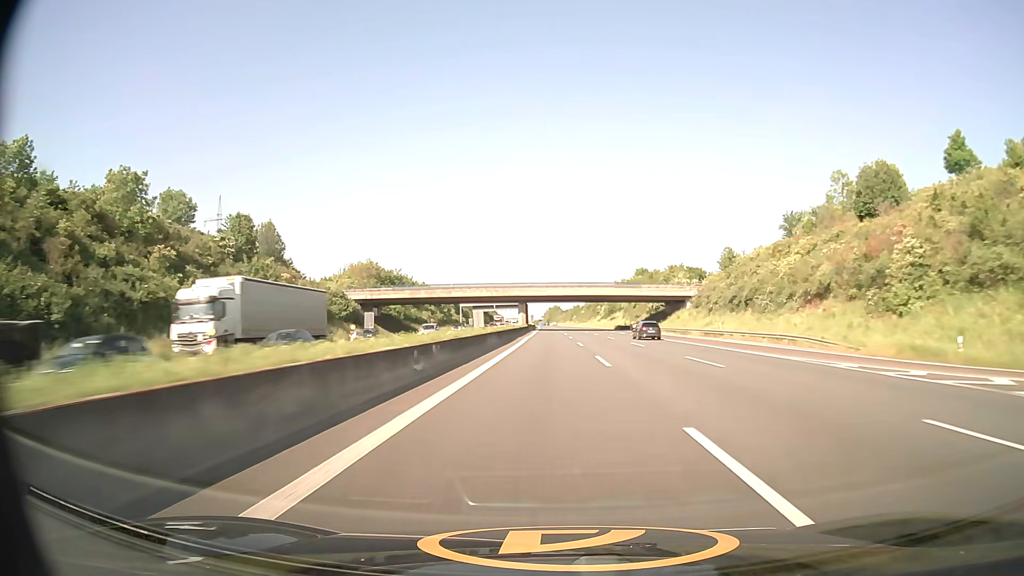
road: motorway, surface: asphalt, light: Day
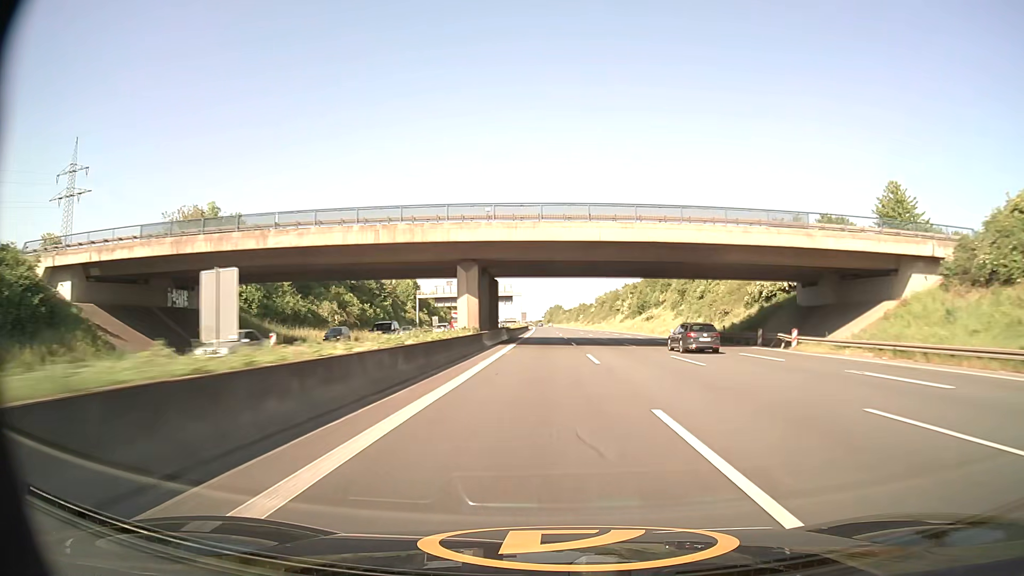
(-0.2, +69.9) m; 0°
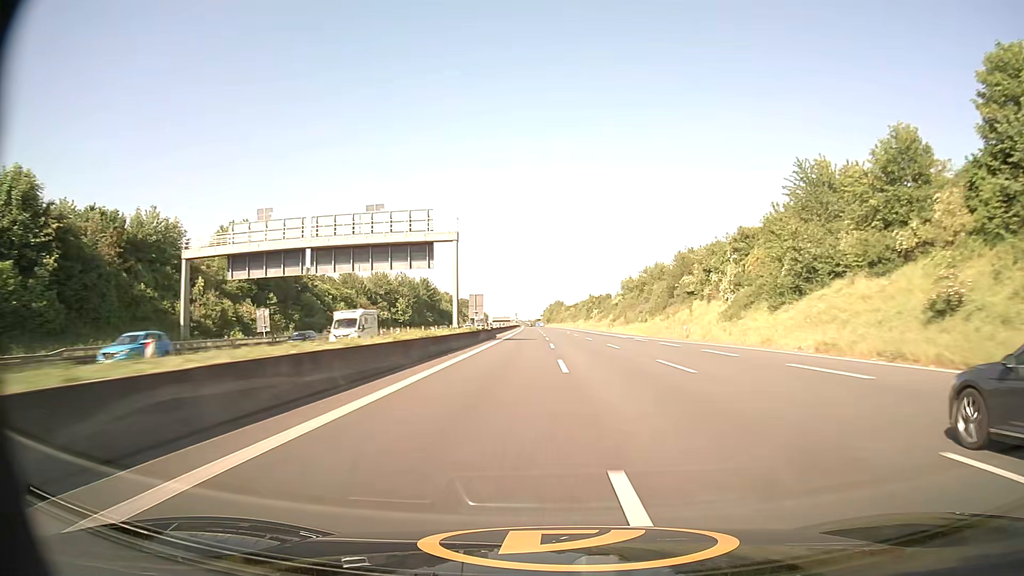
(+0.5, +93.6) m; 0°
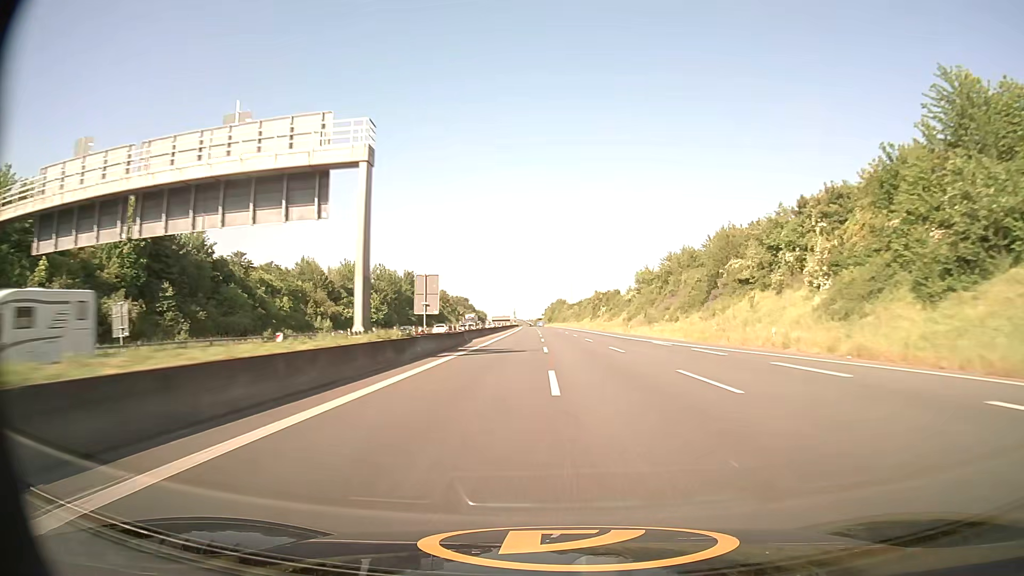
(0.0, +23.4) m; 0°
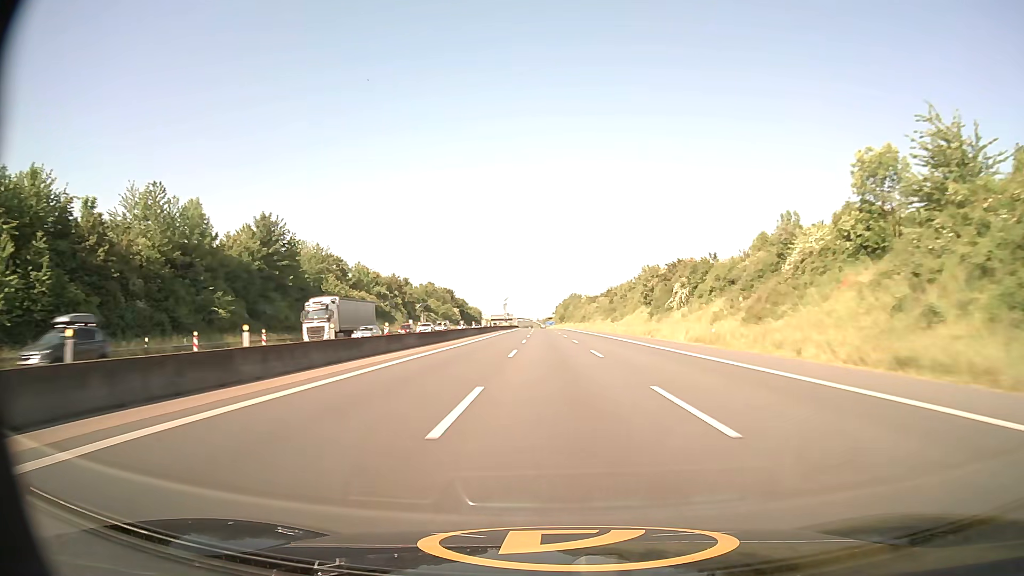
(-0.6, +94.1) m; -1°
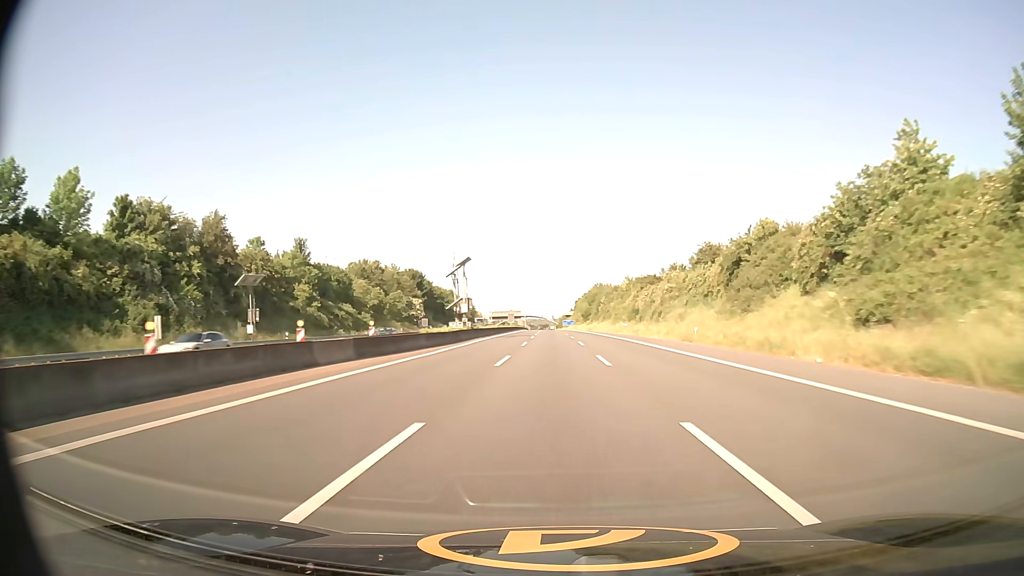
(-1.2, +94.4) m; -1°
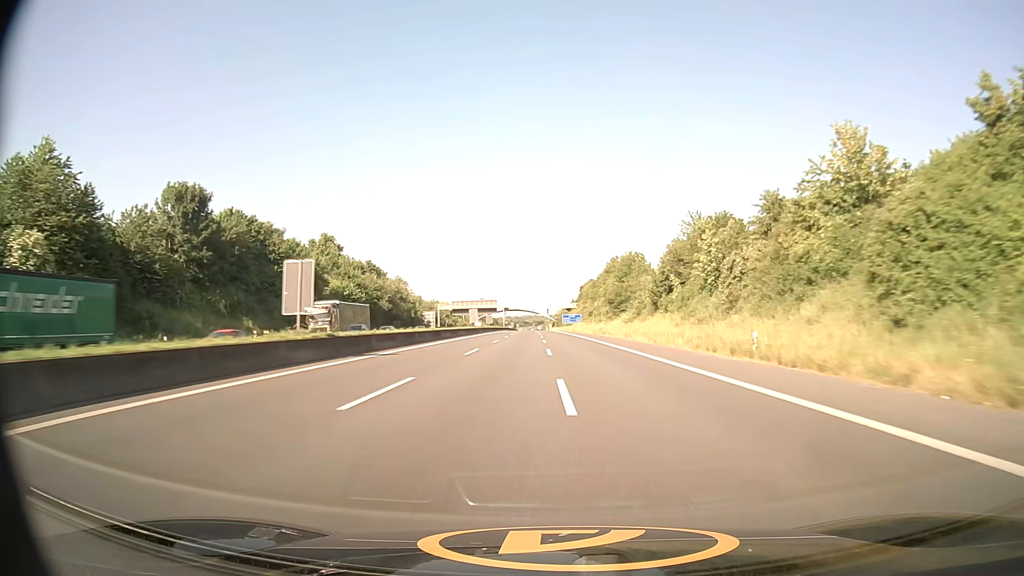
(+0.5, +118.5) m; 0°
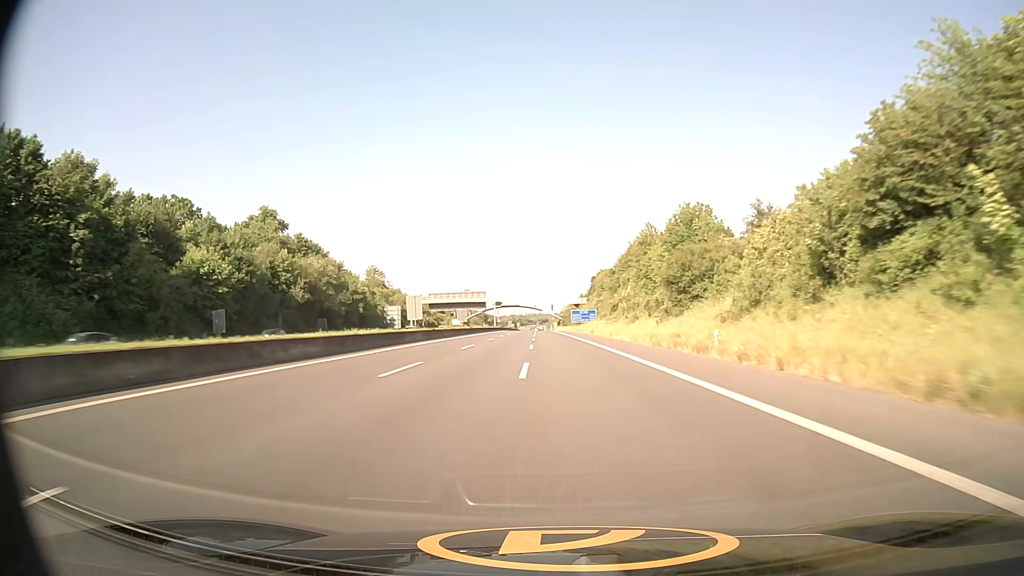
(-0.2, +47.5) m; 0°
(0, +10) (0, +20) (0, +30) (0, +40) (0, +50) (0, +60) (-1, +70) (-1, +80) (-1, +90) (-1, +100) m
